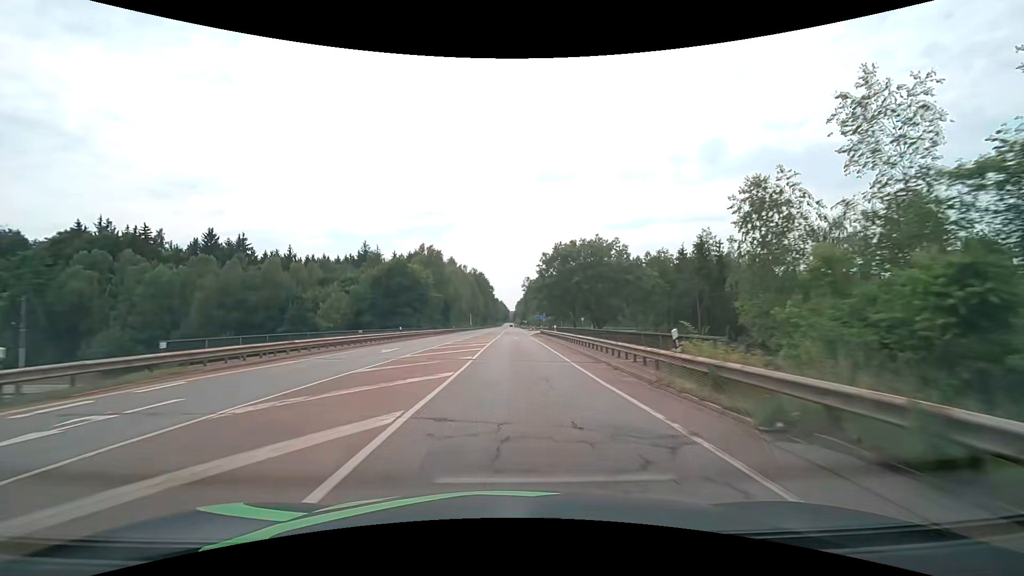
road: secondary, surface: asphalt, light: Day
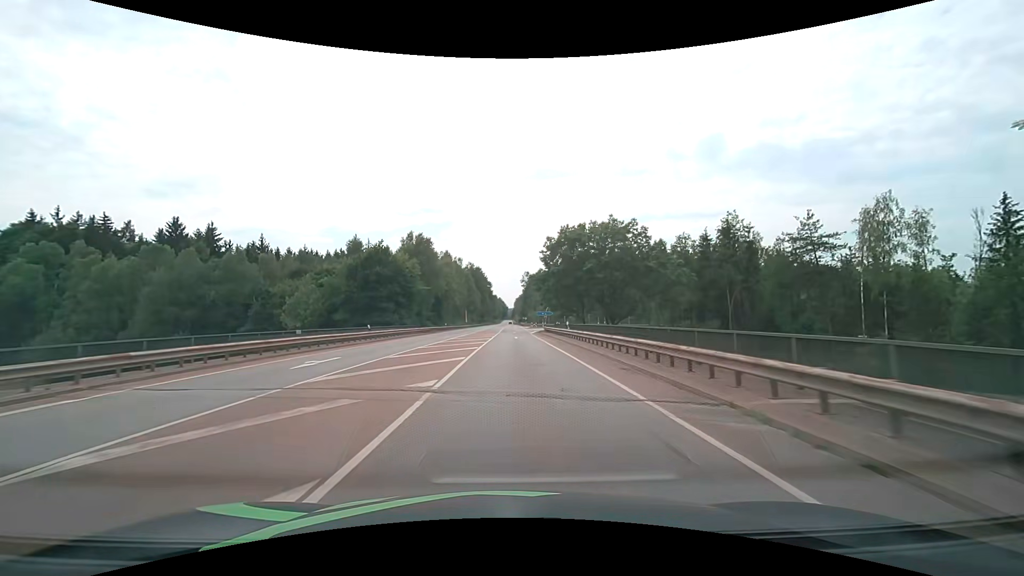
(0.0, +10.7) m; 0°
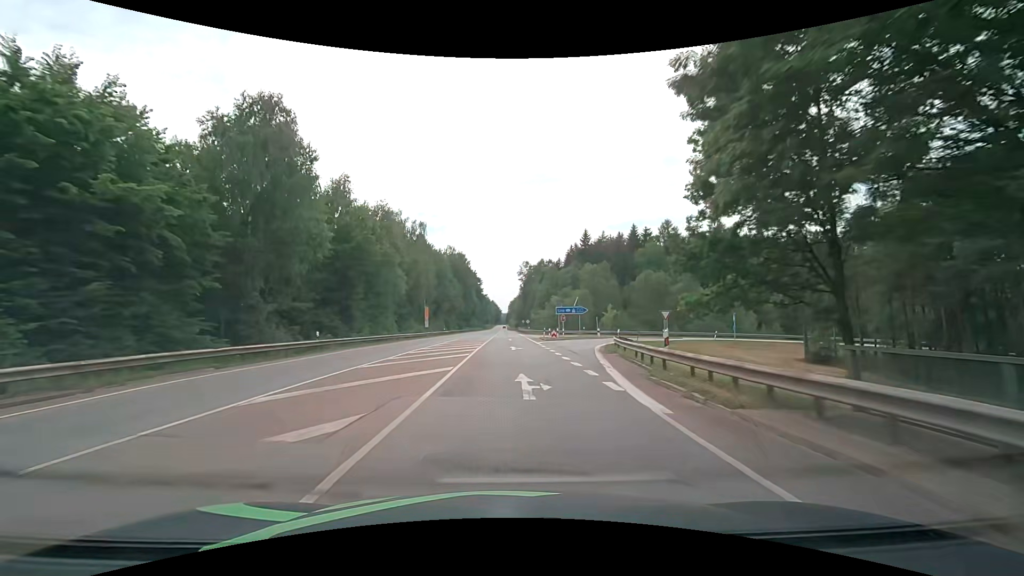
(+0.3, +53.6) m; +1°
(0, +10) (0, +20) (0, +30) (0, +40) (0, +50) (0, +60) (0, +70) (0, +80) (0, +90) (0, +100) m
